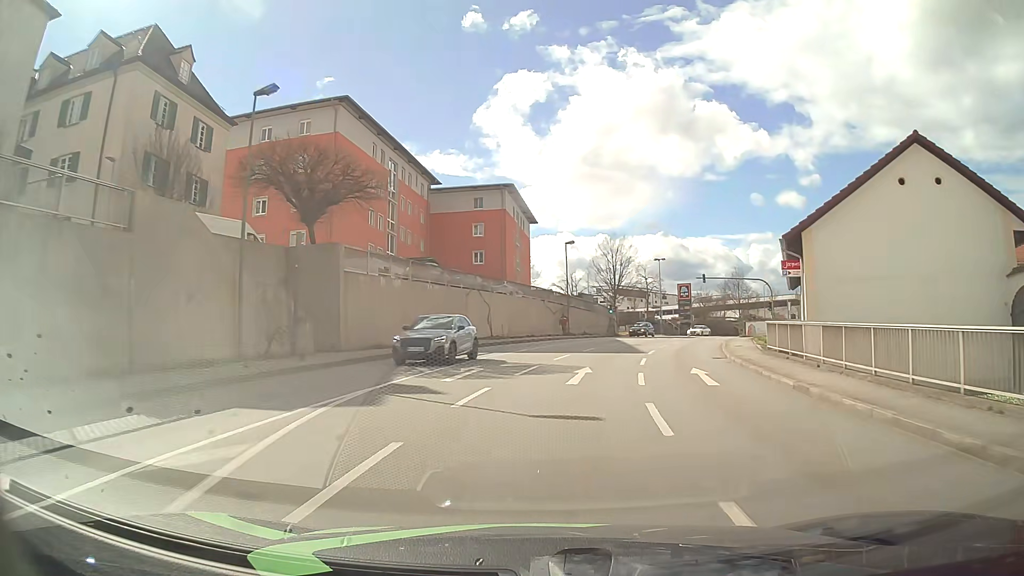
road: tertiary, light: Day
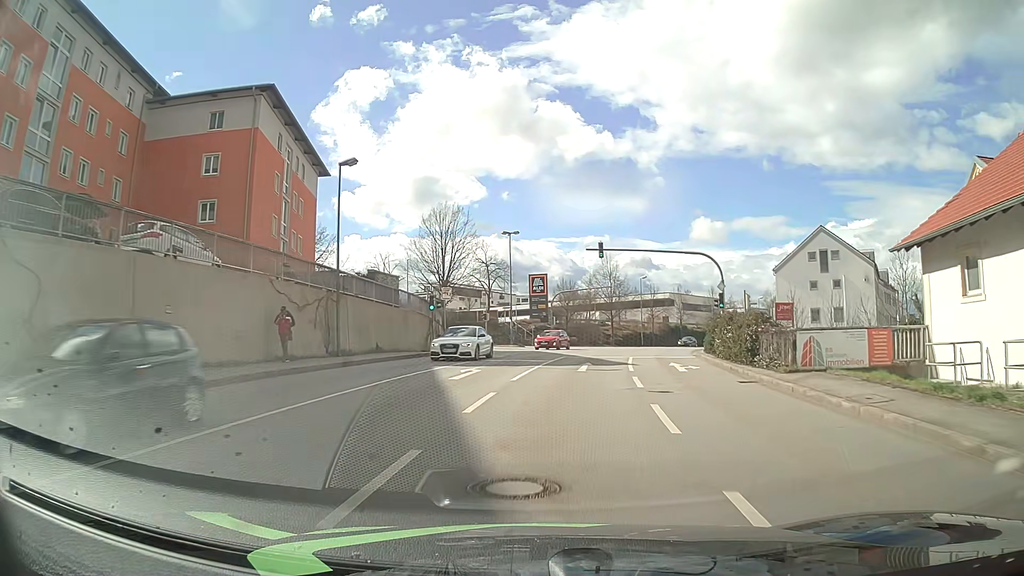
(+3.6, +29.6) m; +15°
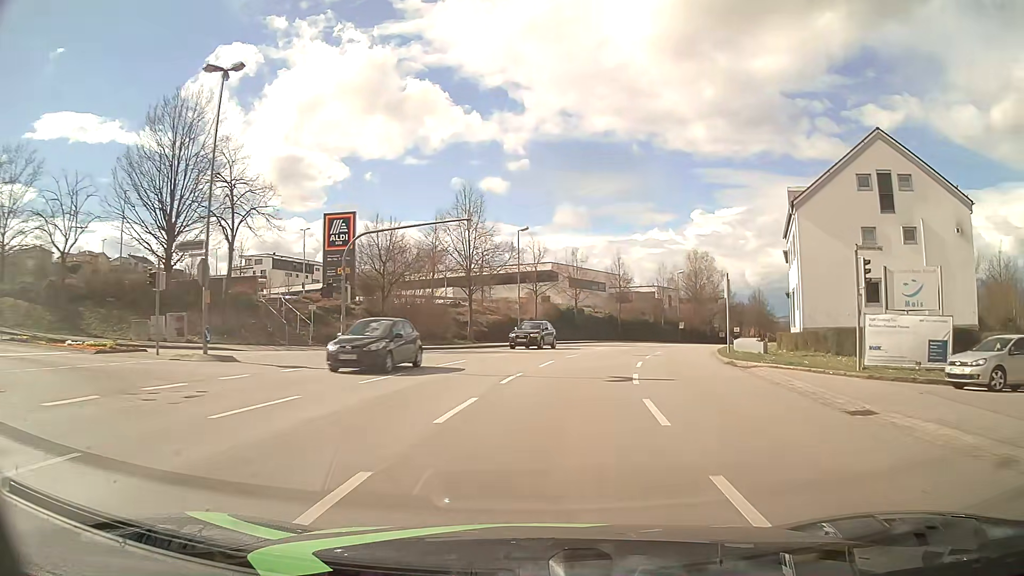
(+4.0, +37.9) m; +12°
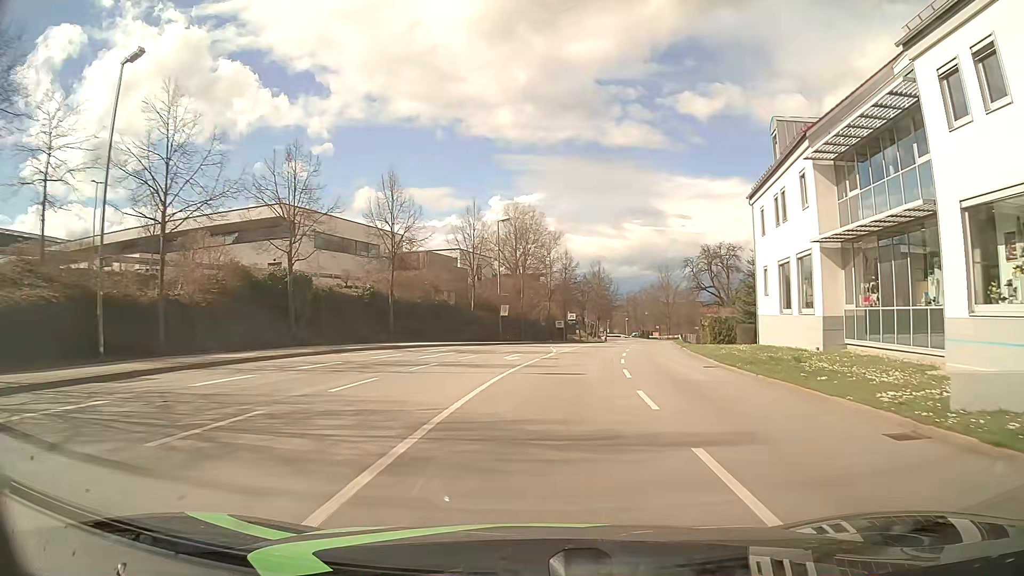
(+6.0, +39.7) m; +17°
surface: asphalt
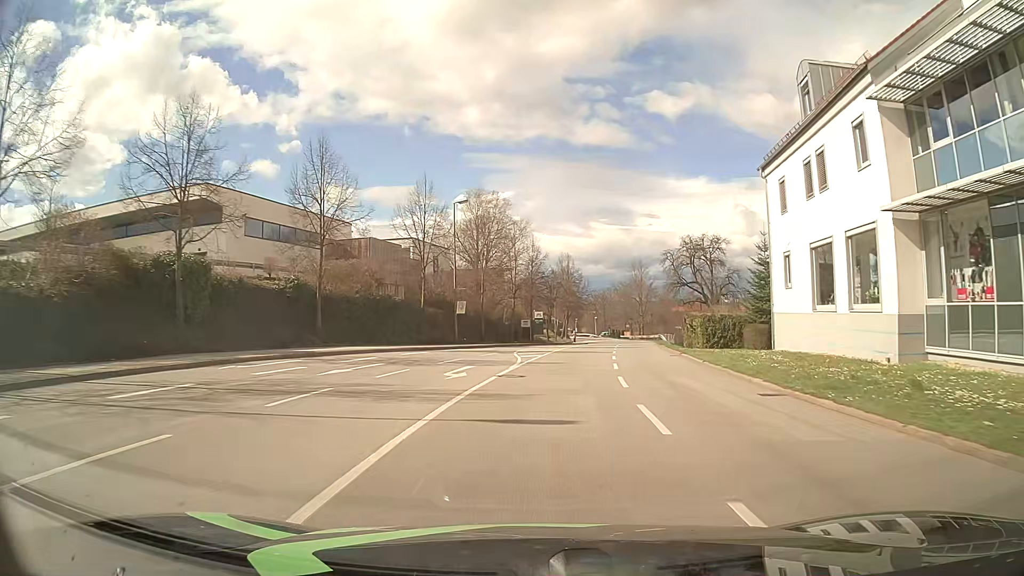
(+0.2, +8.2) m; +3°
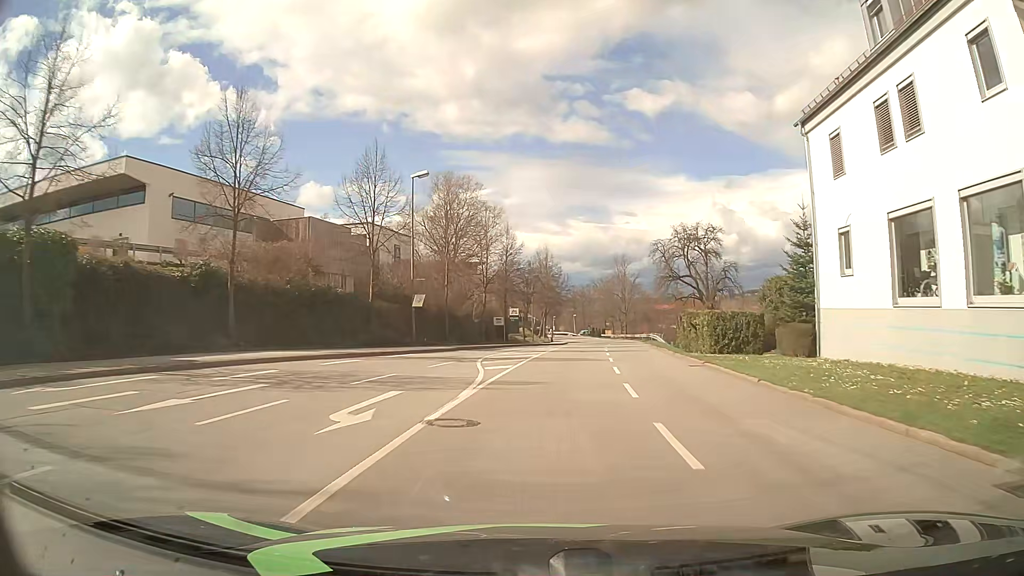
(+0.2, +8.0) m; +2°
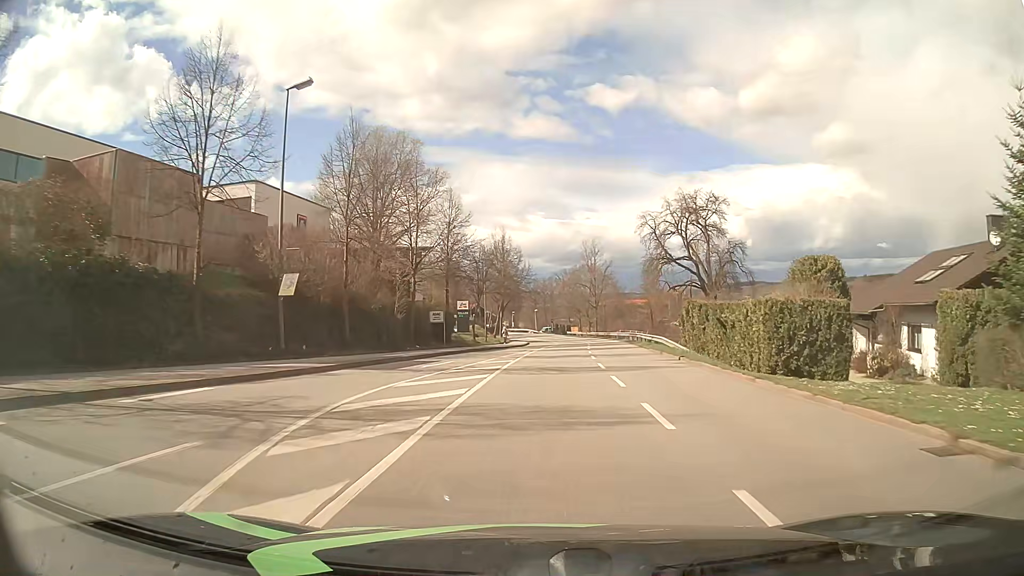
(+0.6, +15.8) m; +4°
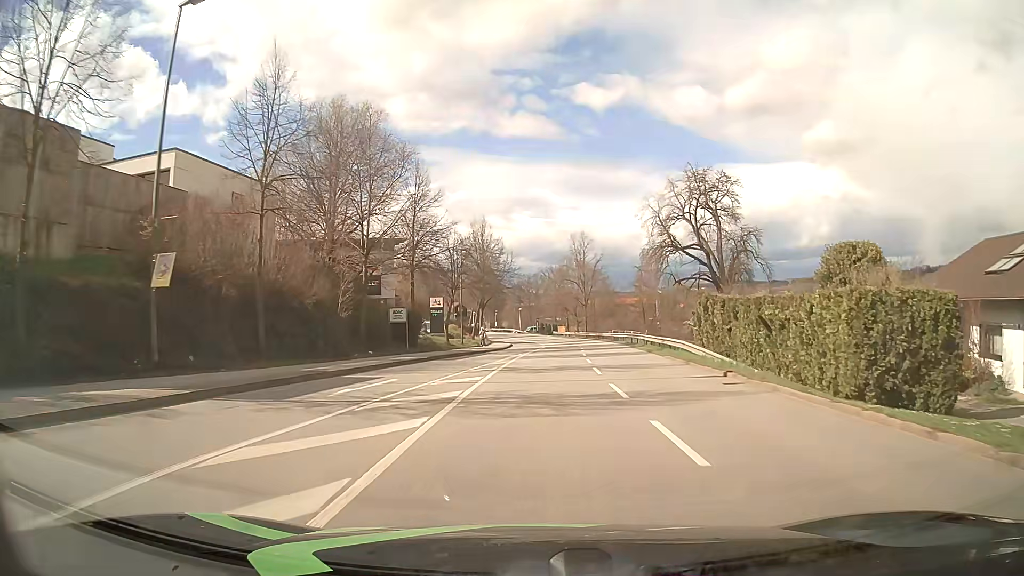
(+0.1, +8.0) m; +1°
(0, +10) (0, +20) (+1, +30) (+1, +40) (+2, +50) (+2, +60) (+2, +70) (+1, +80) (+1, +90) (-1, +100) m
